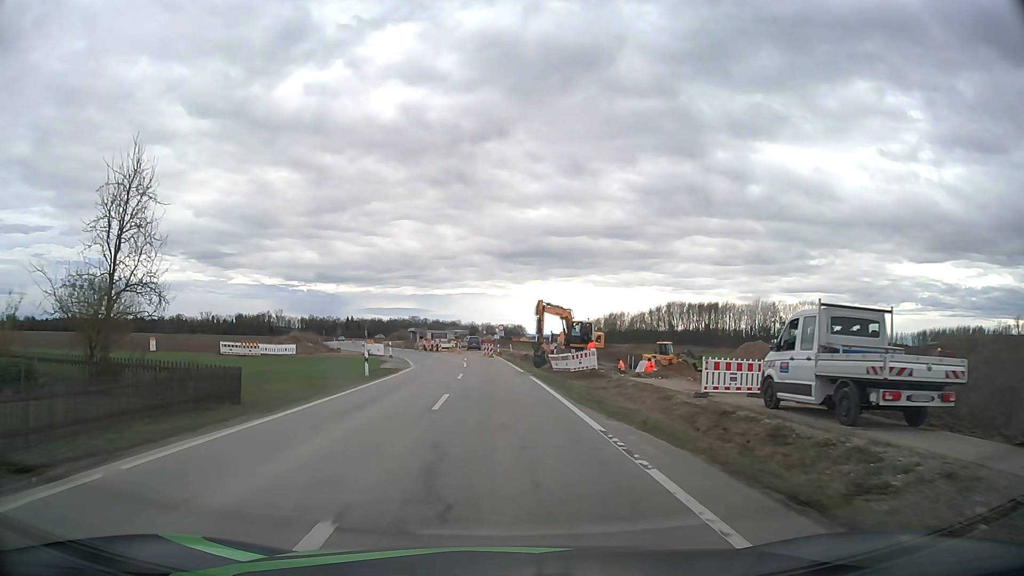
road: service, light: Day
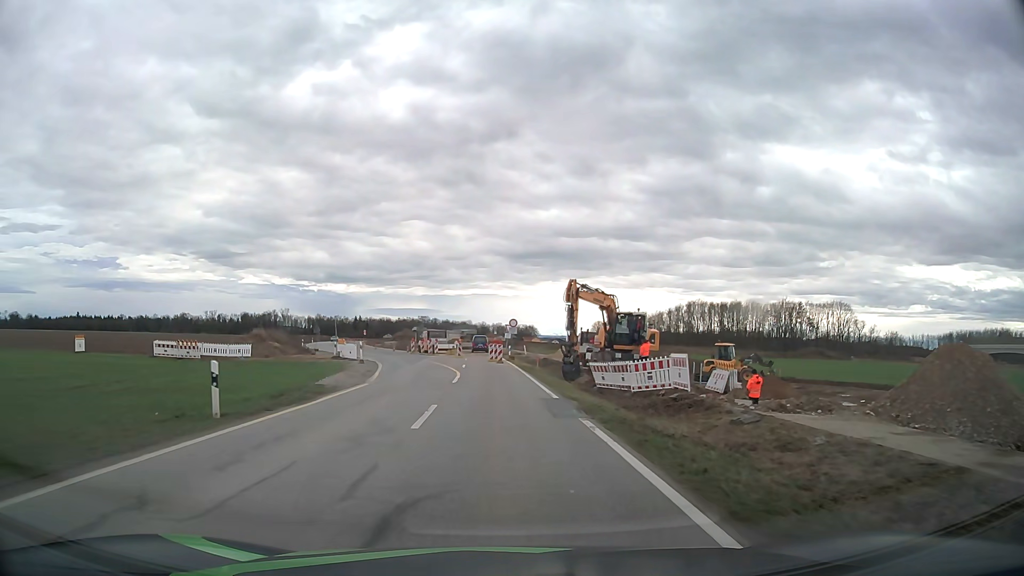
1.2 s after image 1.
(-0.1, +15.3) m; -1°
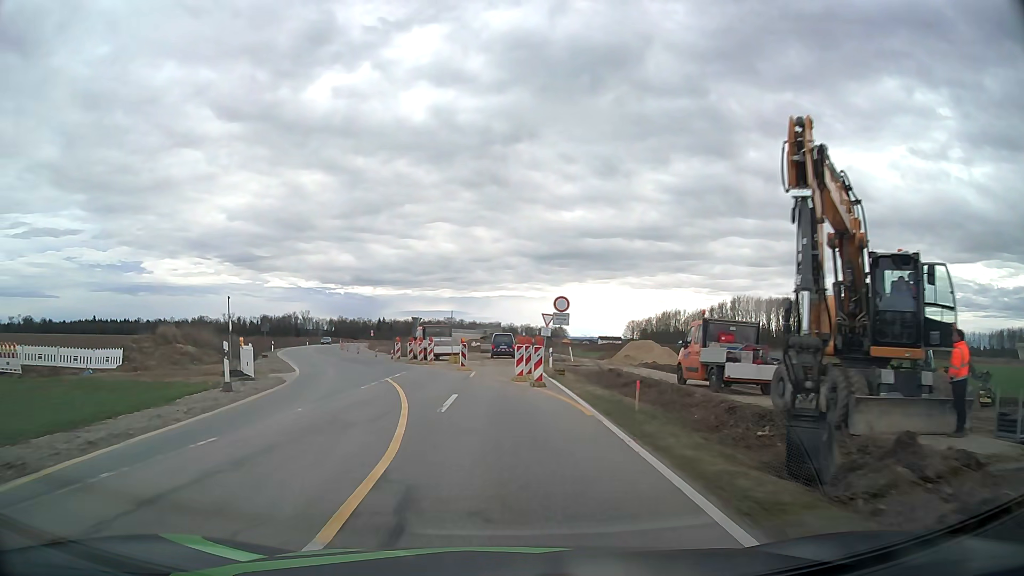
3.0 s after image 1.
(-0.3, +23.0) m; -2°
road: unclassified
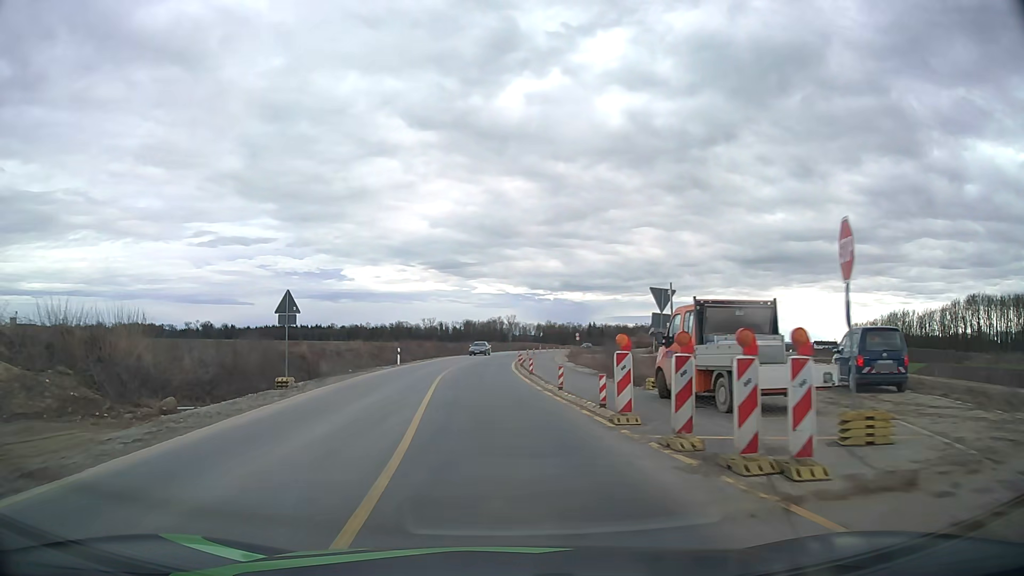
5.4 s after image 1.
(-4.5, +29.9) m; -18°
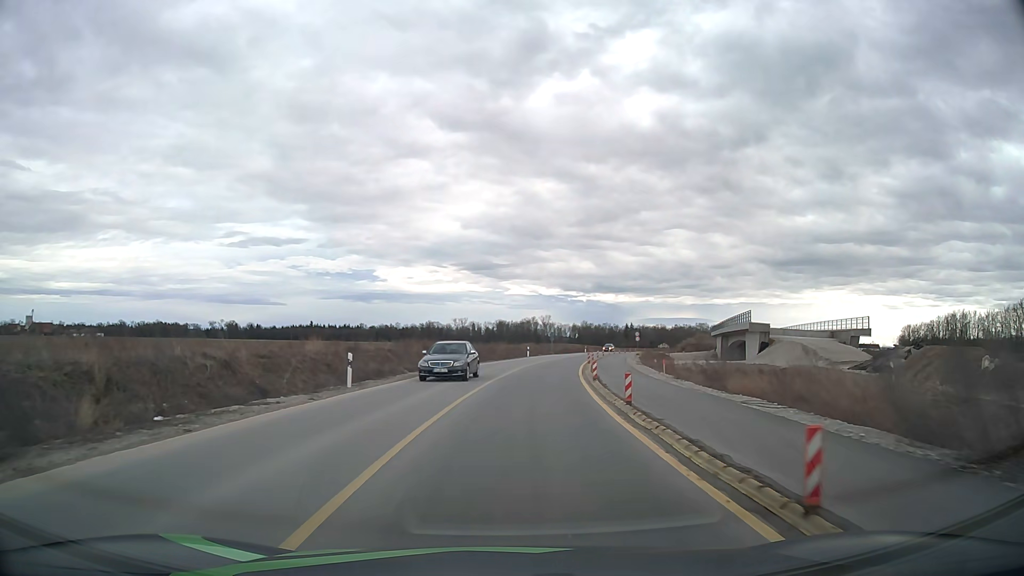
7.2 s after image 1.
(-0.9, +22.8) m; -3°
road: tertiary
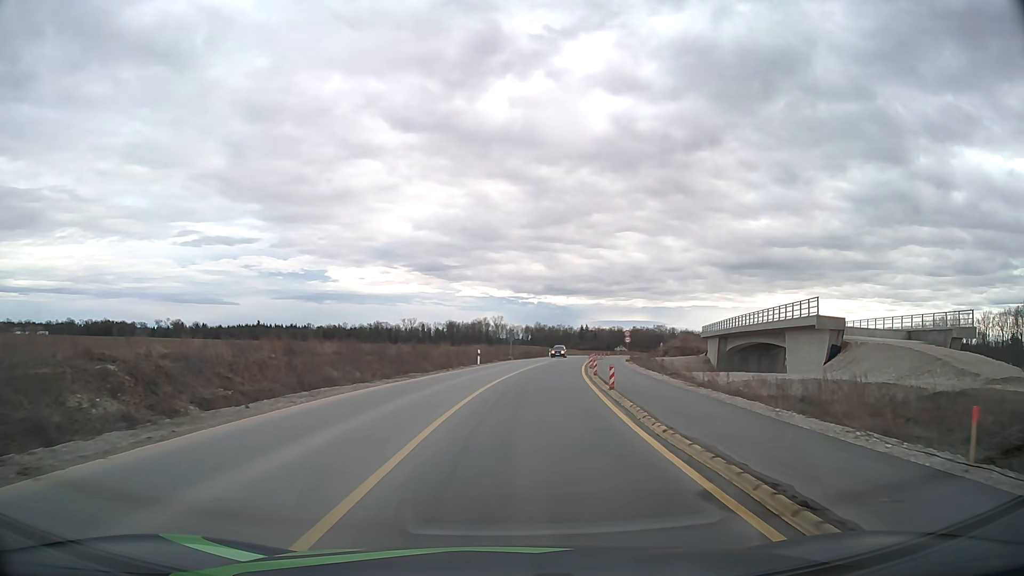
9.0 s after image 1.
(+0.7, +22.9) m; +4°
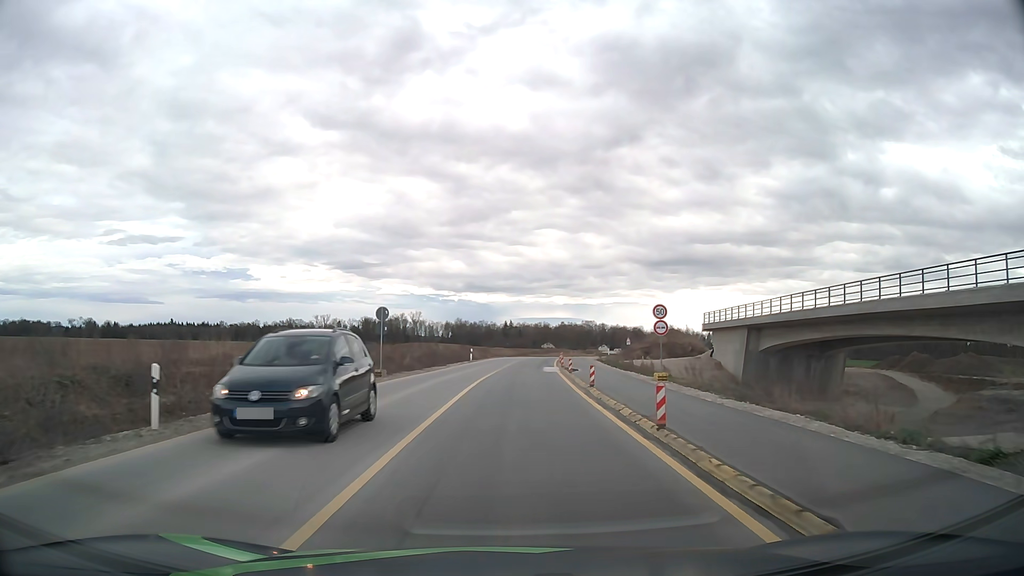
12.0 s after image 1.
(+2.3, +37.9) m; +7°
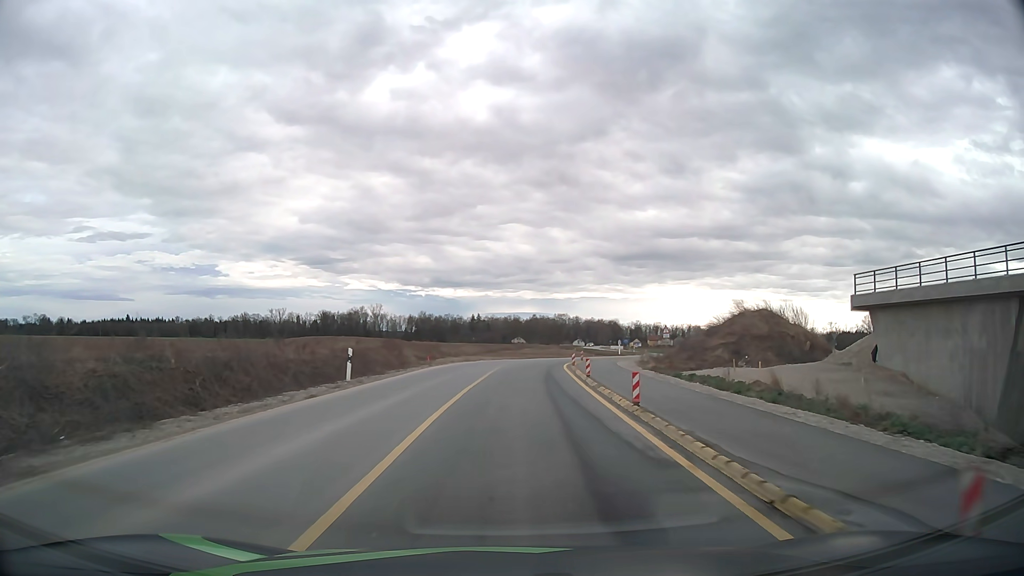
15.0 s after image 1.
(+1.0, +38.2) m; +3°
